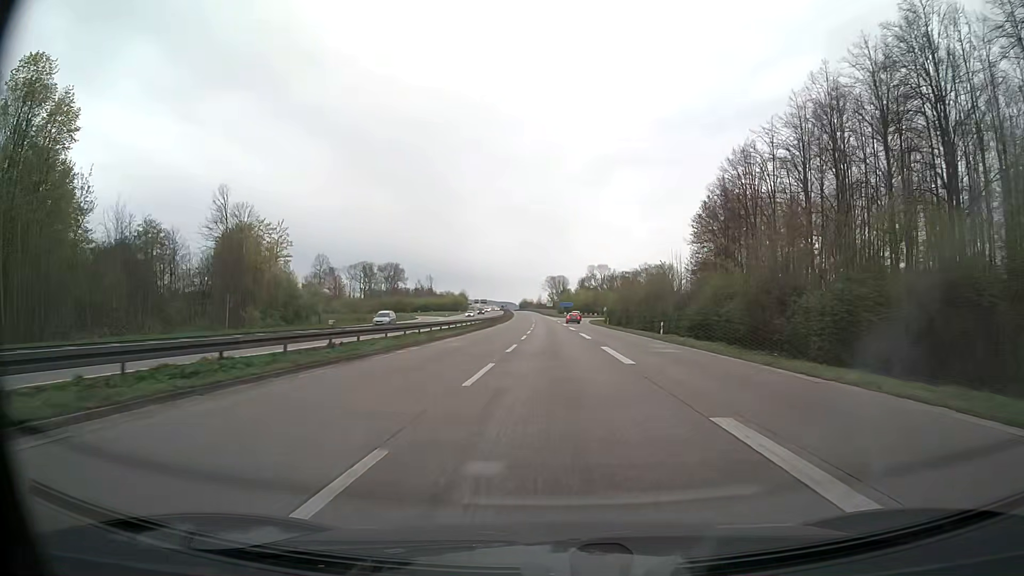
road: trunk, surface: asphalt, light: Day
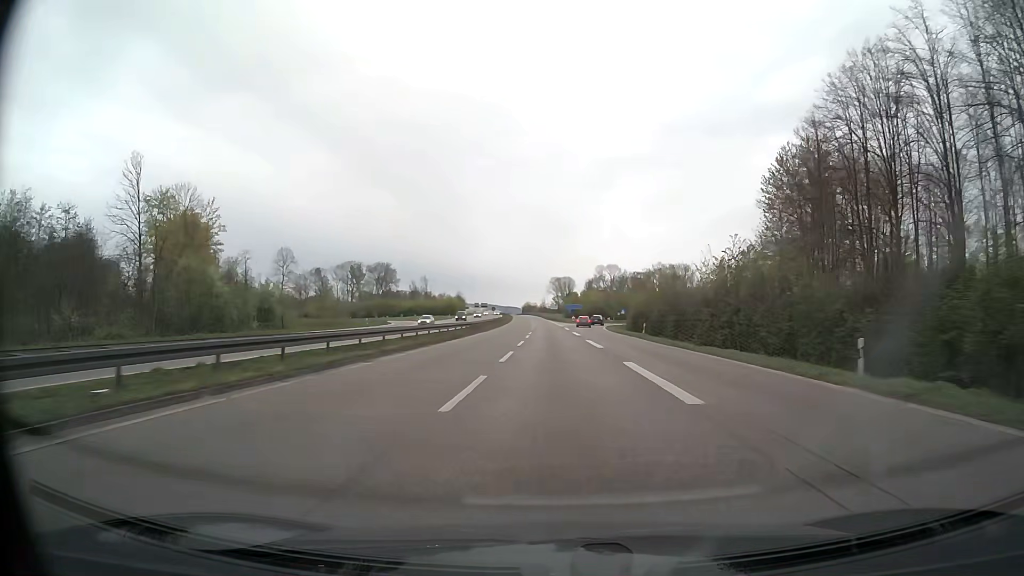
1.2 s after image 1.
(-0.1, +28.4) m; 0°
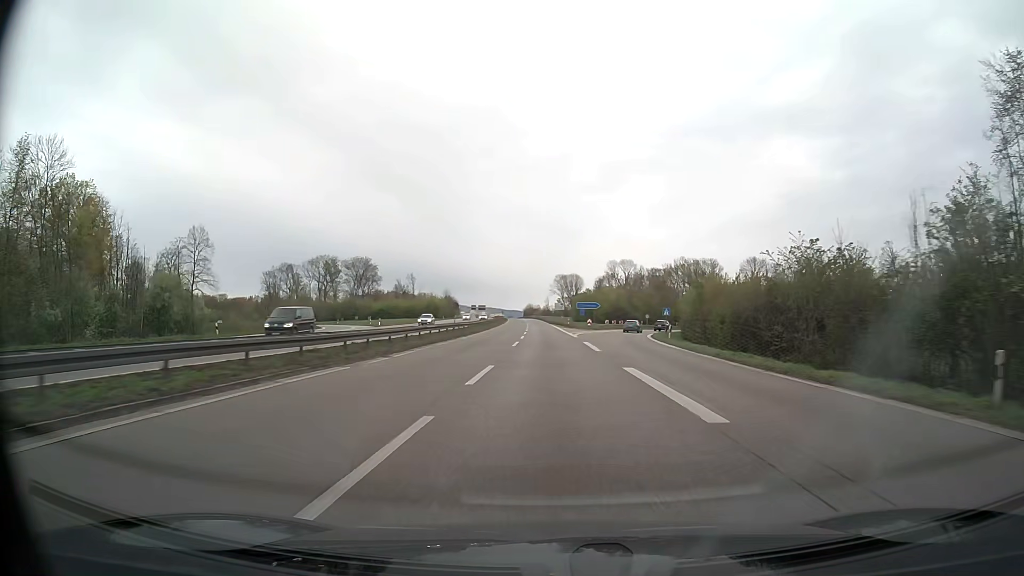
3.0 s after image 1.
(-0.2, +42.3) m; 0°
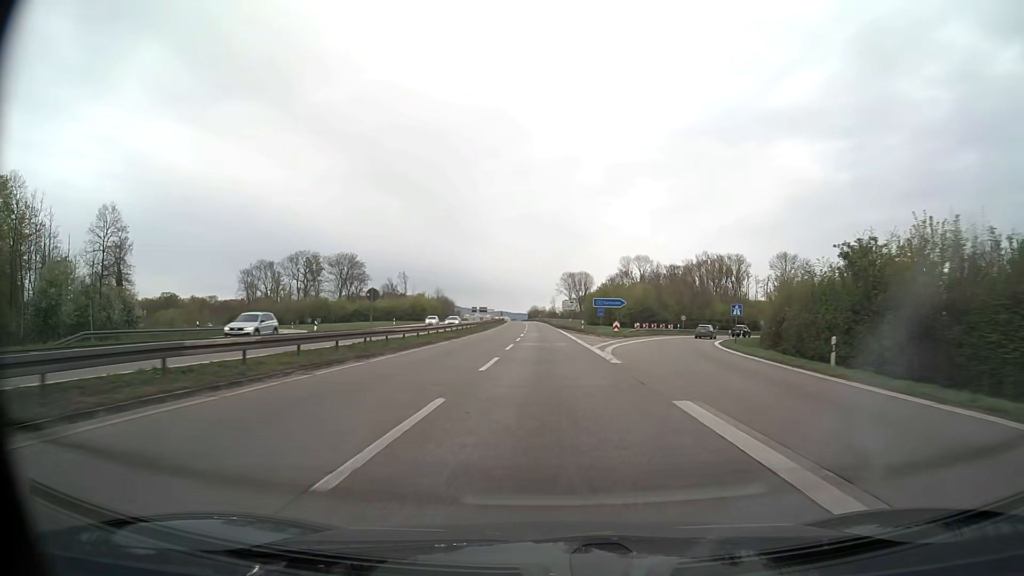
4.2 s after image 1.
(-0.1, +28.1) m; -1°
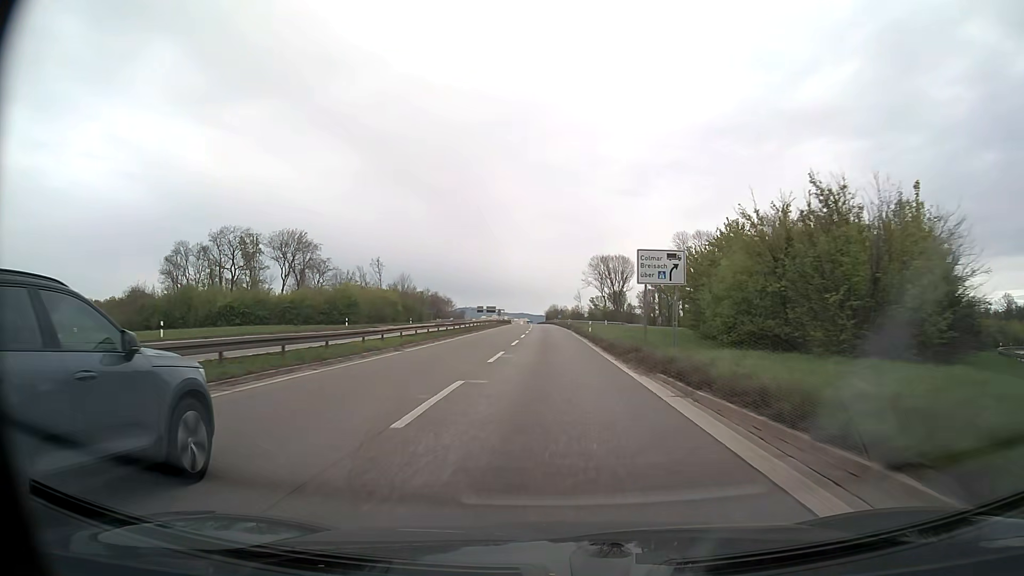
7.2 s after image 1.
(-1.0, +69.8) m; -2°
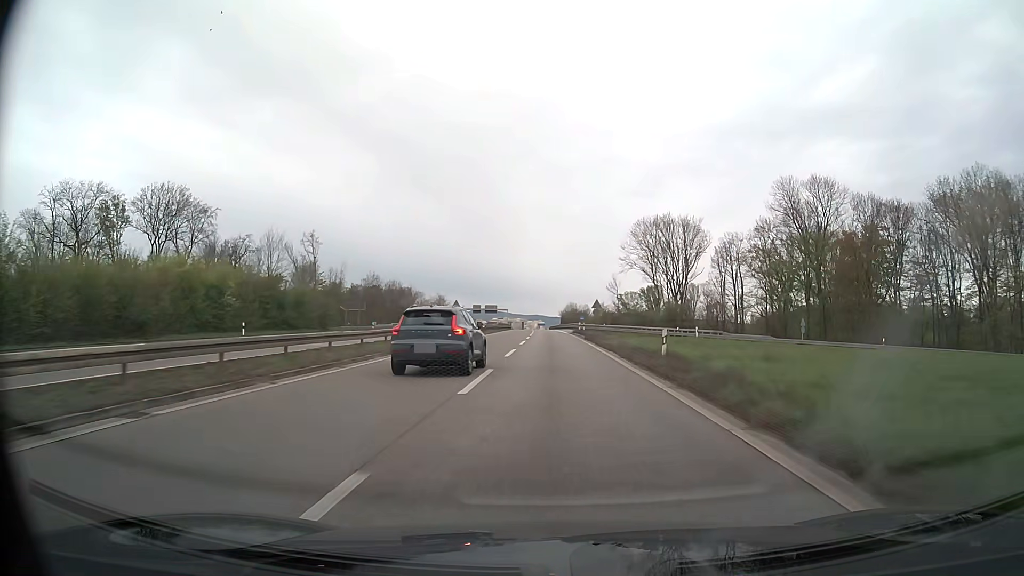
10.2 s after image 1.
(-0.9, +68.8) m; -1°
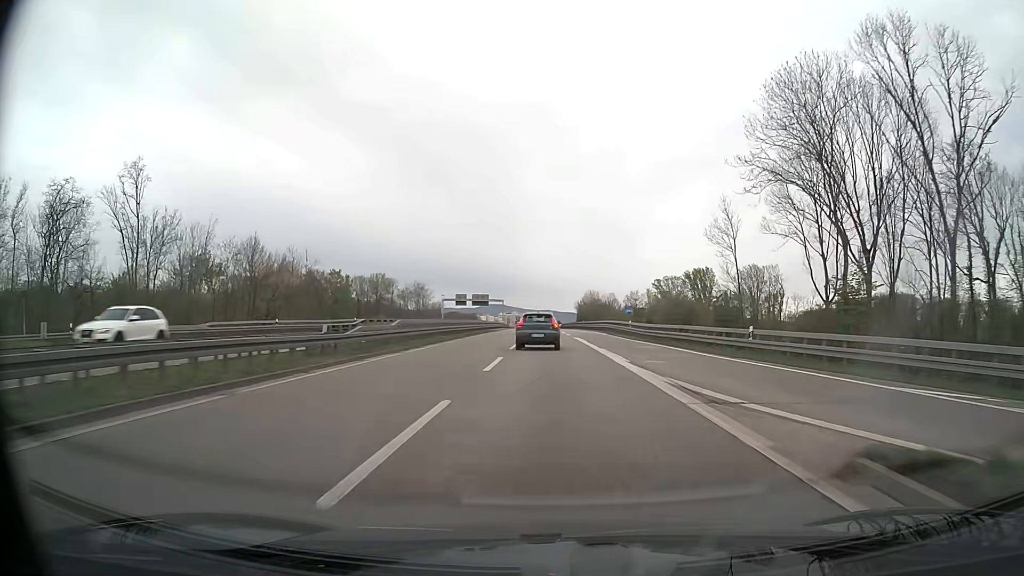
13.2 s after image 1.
(-0.6, +67.7) m; -1°
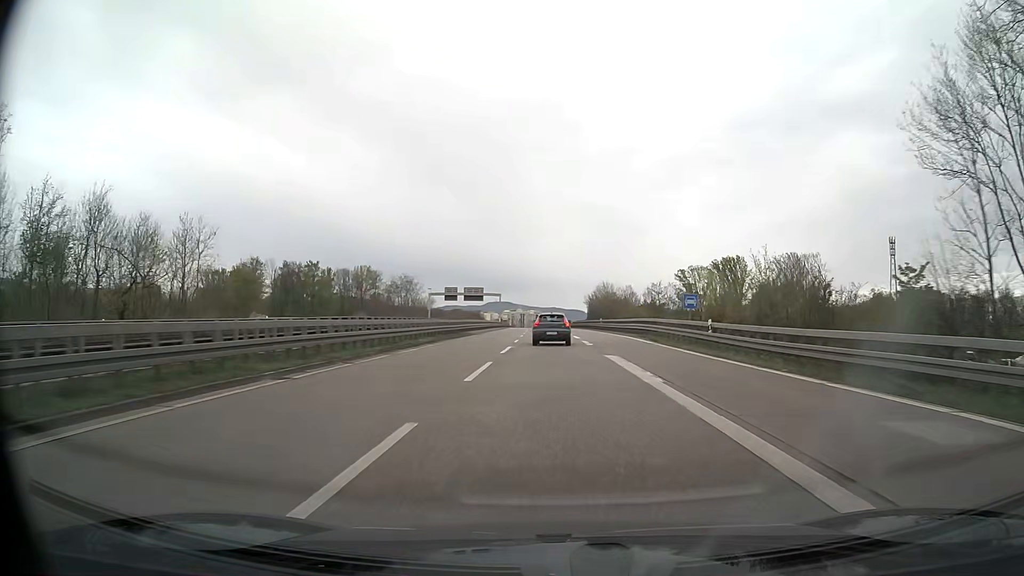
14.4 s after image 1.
(-0.1, +26.9) m; 0°
(0, +10) (0, +20) (0, +30) (0, +40) (-1, +50) (-1, +60) (-1, +70) (-1, +80) (-2, +90) (-2, +100) m
